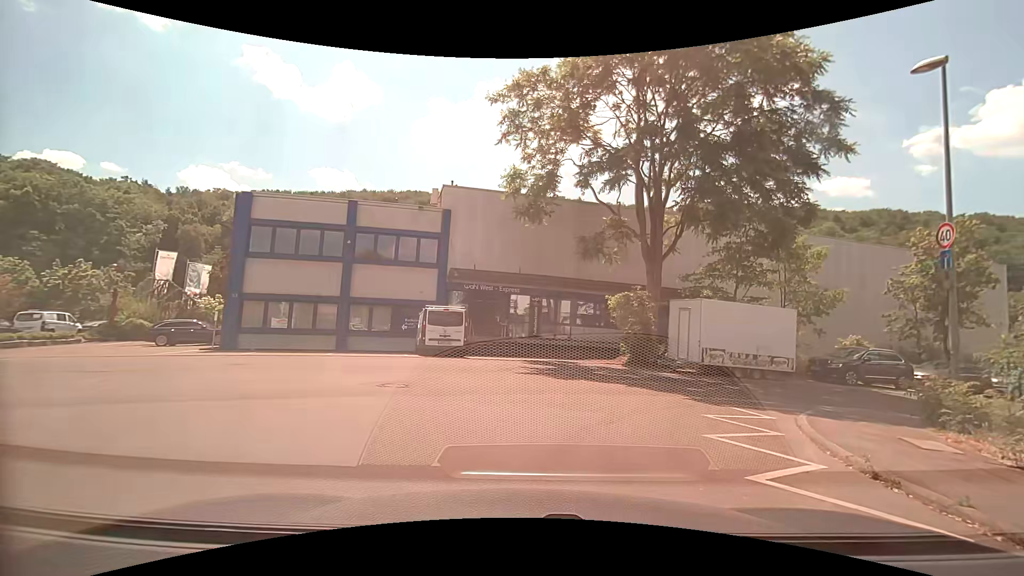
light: Day
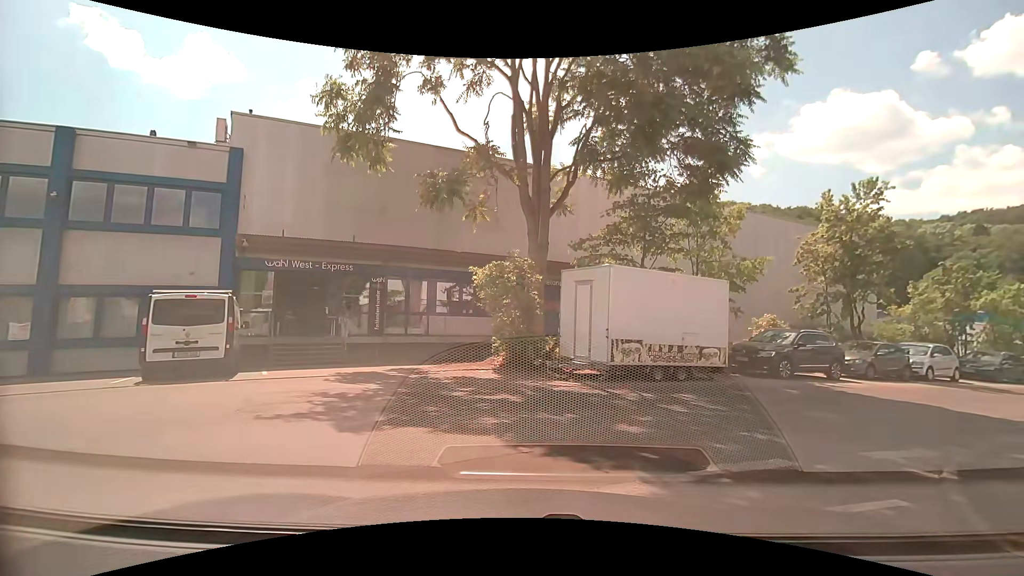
(+1.2, +7.2) m; +13°
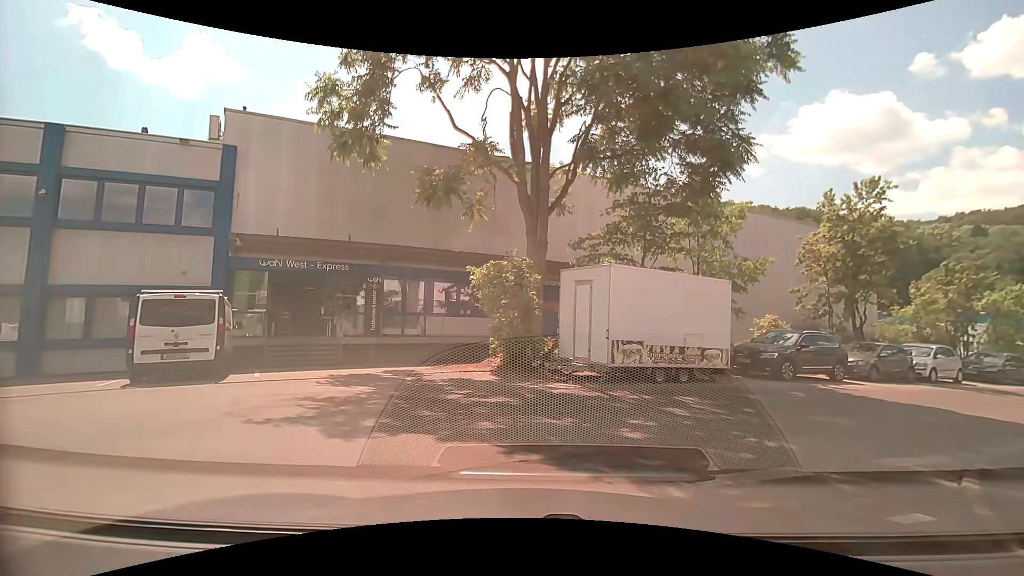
(0.0, +0.3) m; 0°
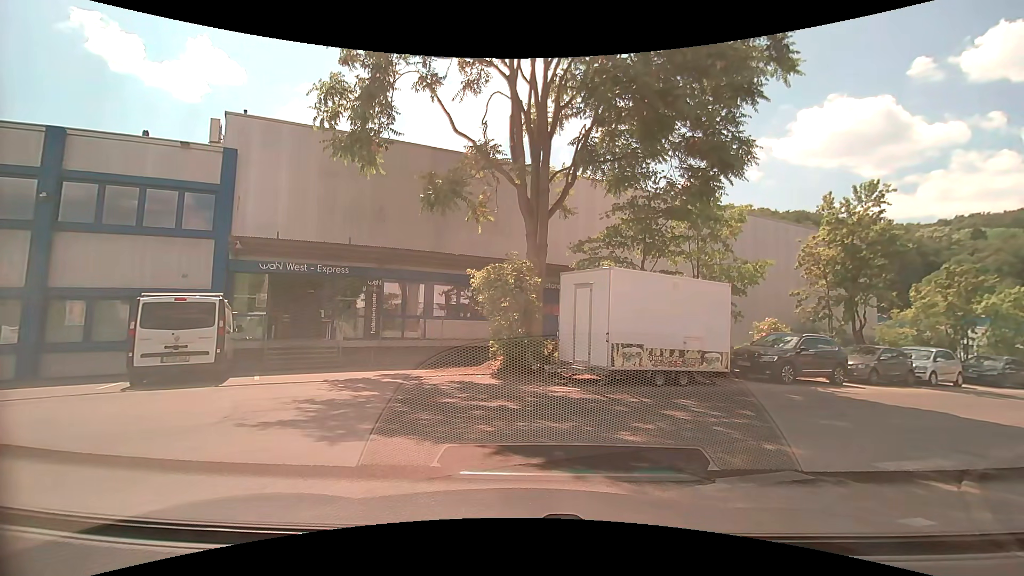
(0.0, +0.1) m; 0°
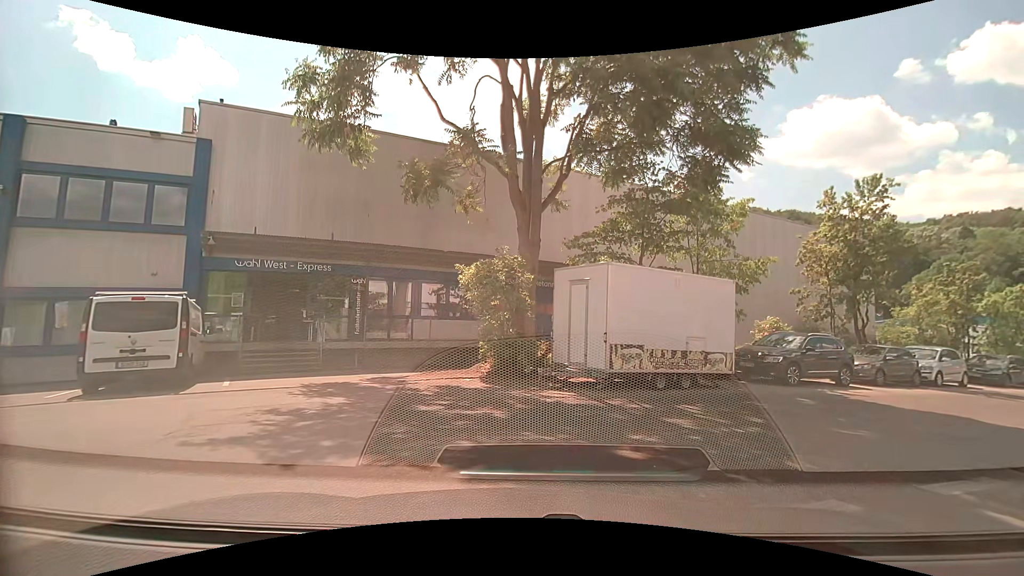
(0.0, +0.9) m; 0°
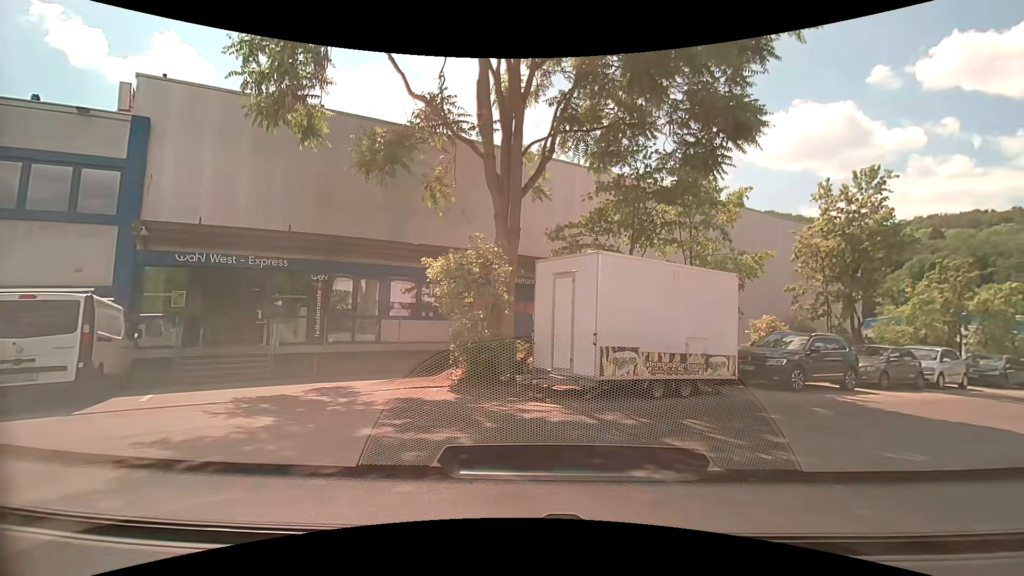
(0.0, +1.7) m; +5°
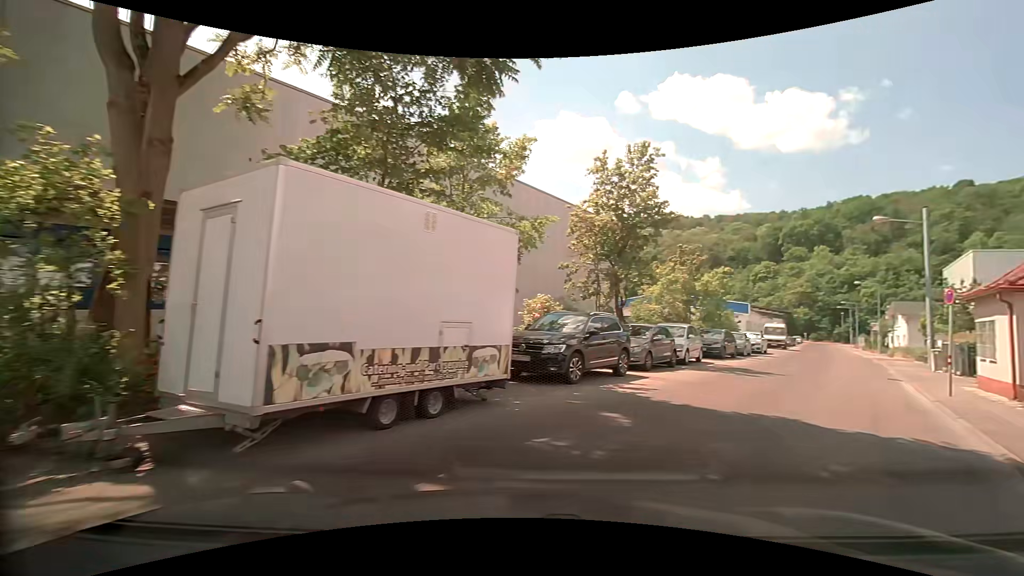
(+0.7, +4.7) m; +23°
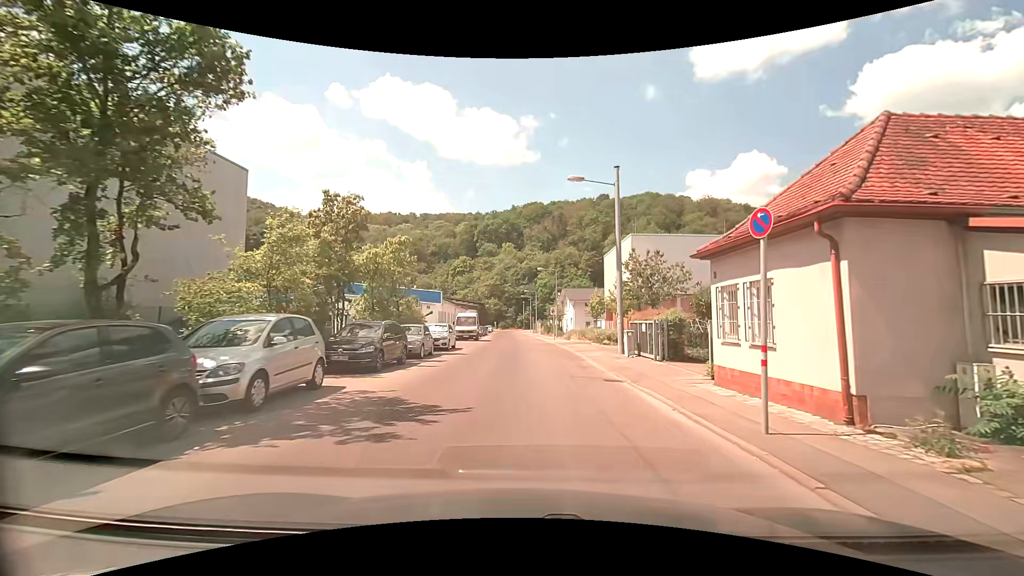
(+4.6, +10.9) m; +33°
